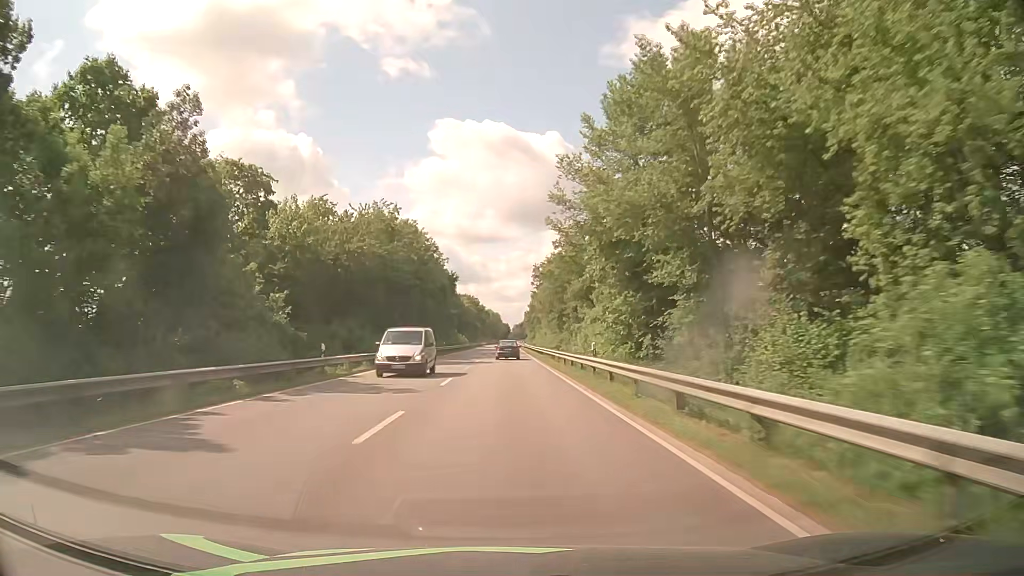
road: primary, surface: asphalt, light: Day
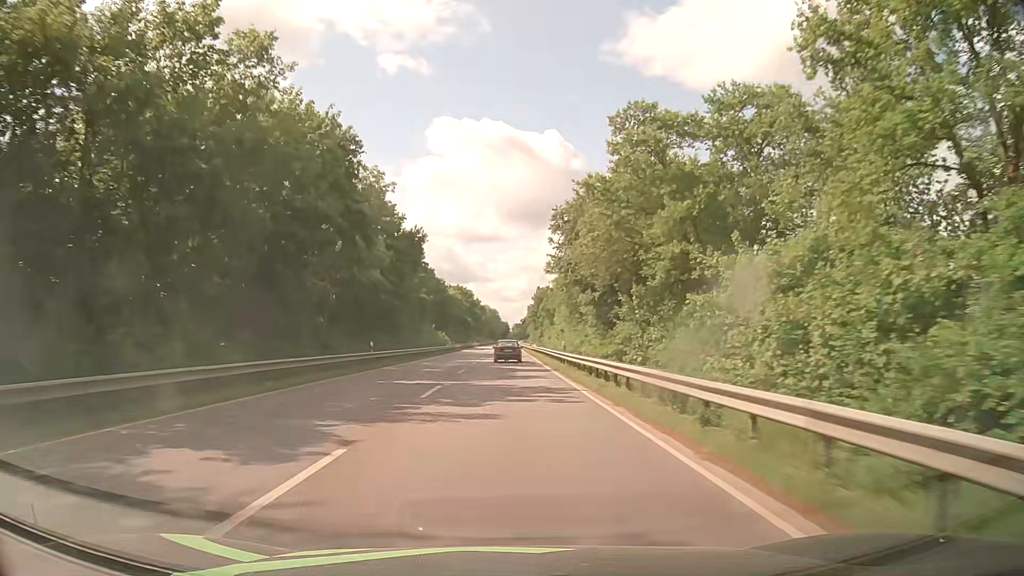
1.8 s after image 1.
(-0.2, +39.7) m; 0°
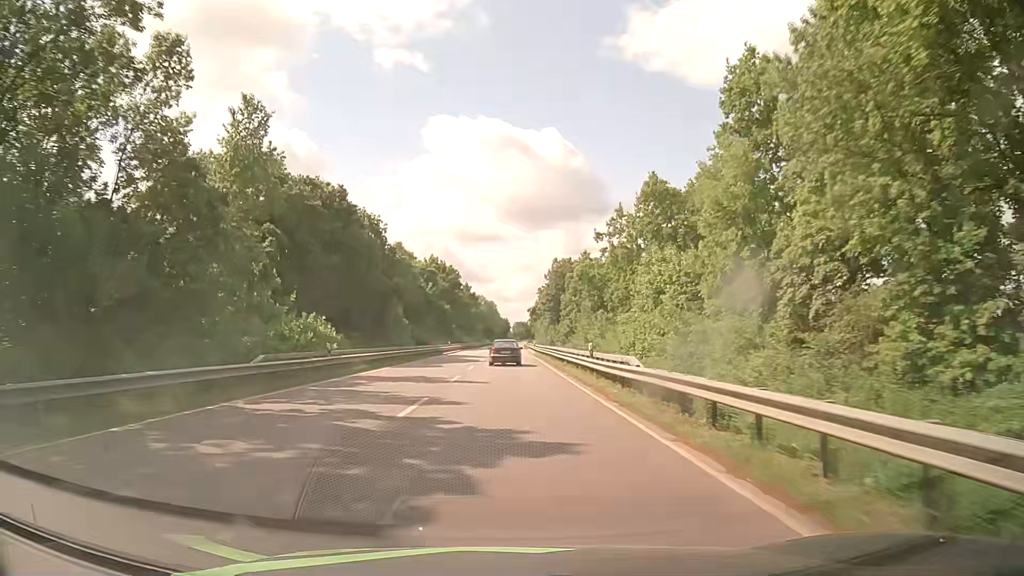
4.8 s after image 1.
(-0.7, +61.4) m; 0°
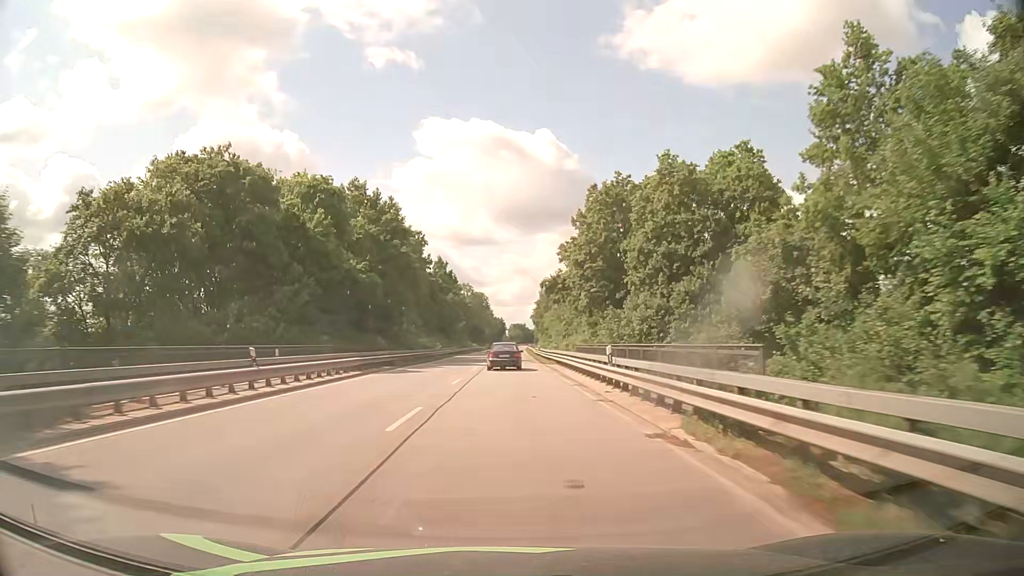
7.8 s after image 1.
(-0.3, +57.5) m; -1°
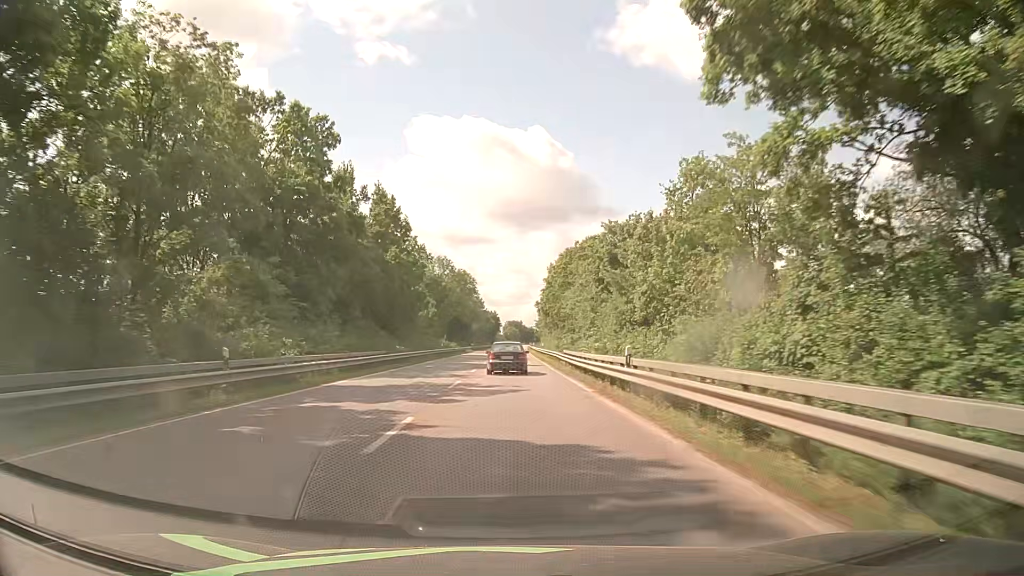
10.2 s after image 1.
(+0.6, +50.5) m; 0°
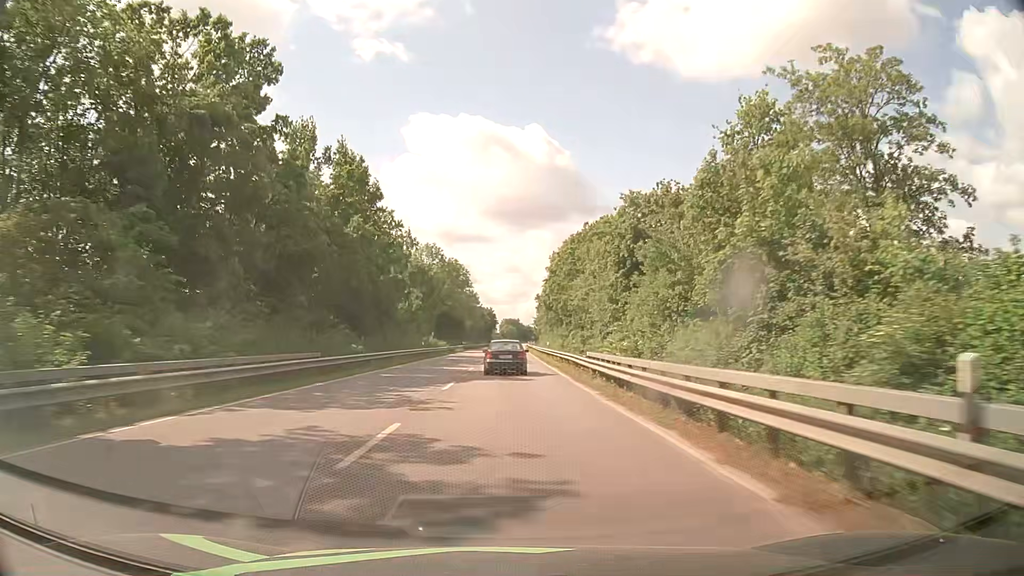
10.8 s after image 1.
(+0.2, +12.9) m; +1°
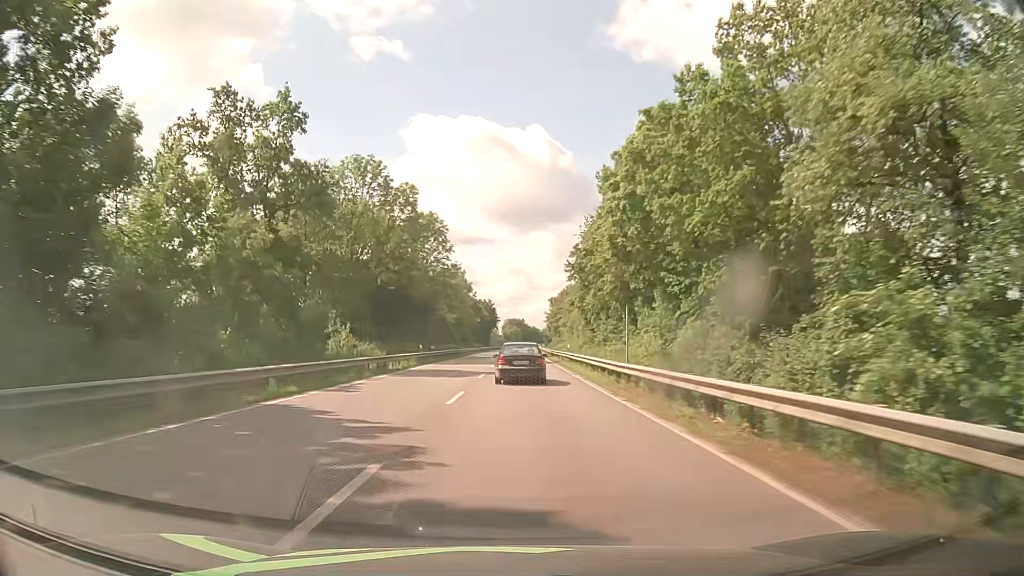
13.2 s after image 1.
(-0.4, +50.7) m; -1°
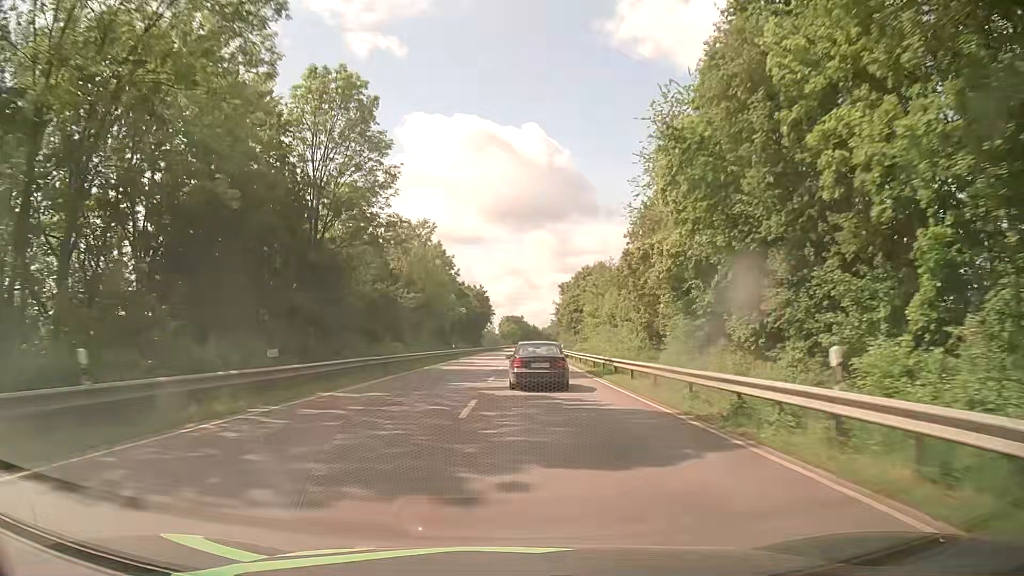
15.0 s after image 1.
(+0.2, +38.5) m; +1°
